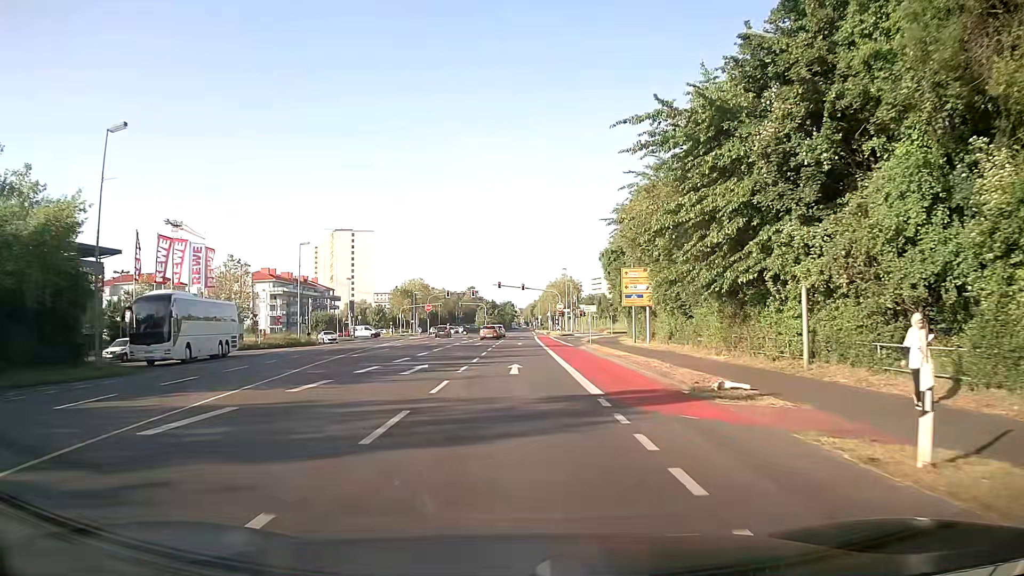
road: secondary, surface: asphalt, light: Day
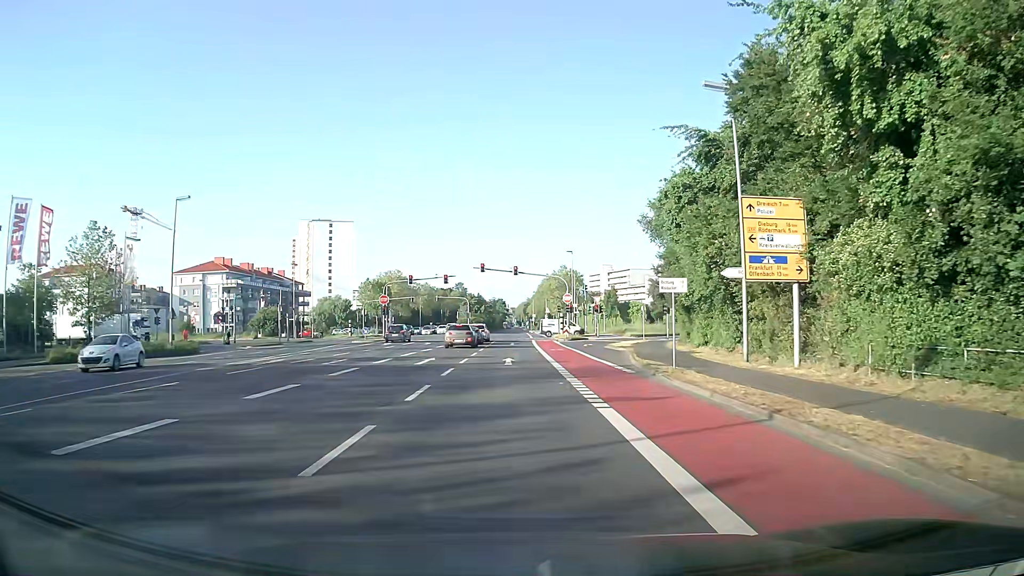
(0.0, +25.7) m; 0°
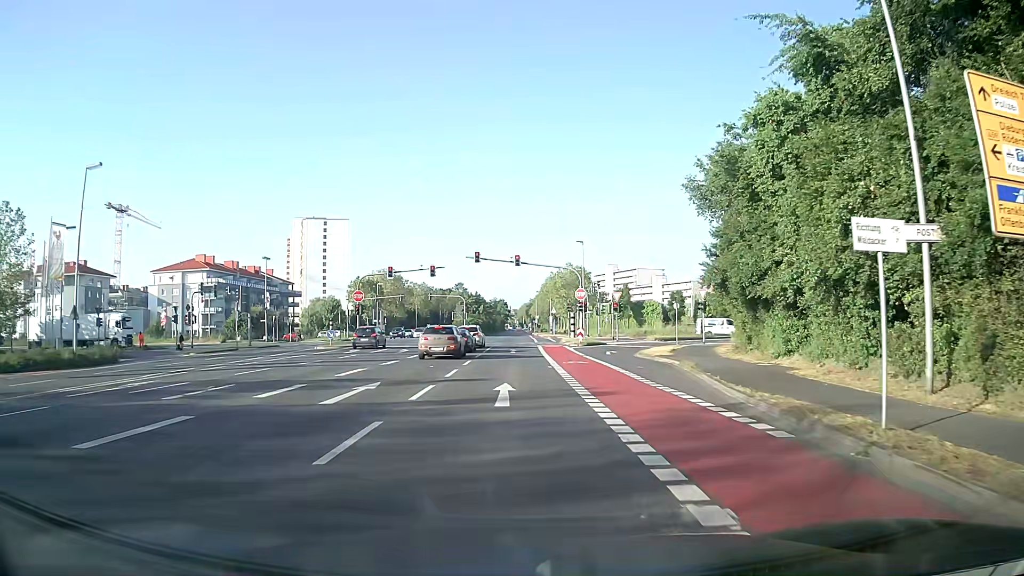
(0.0, +11.5) m; 0°
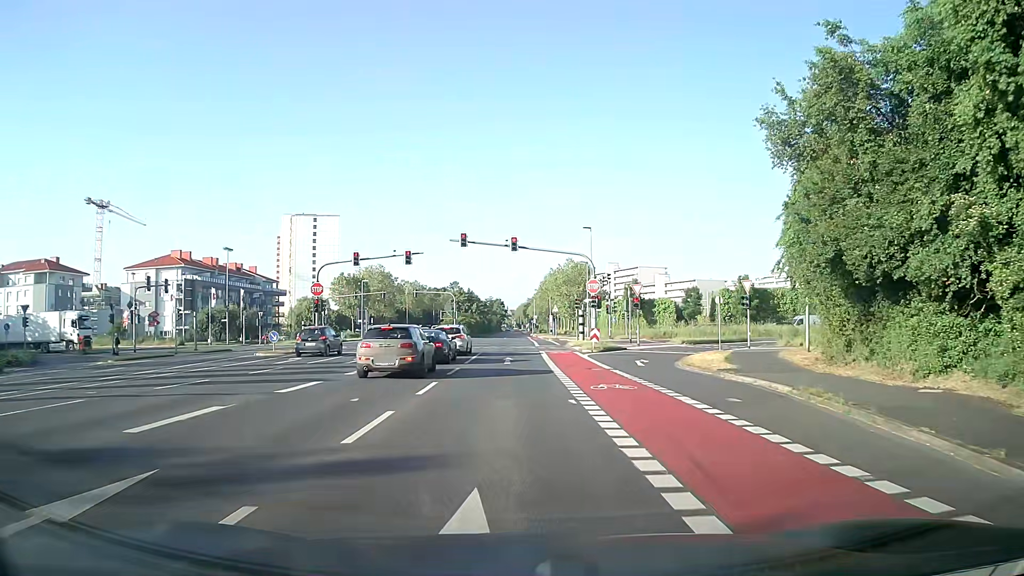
(0.0, +10.6) m; 0°
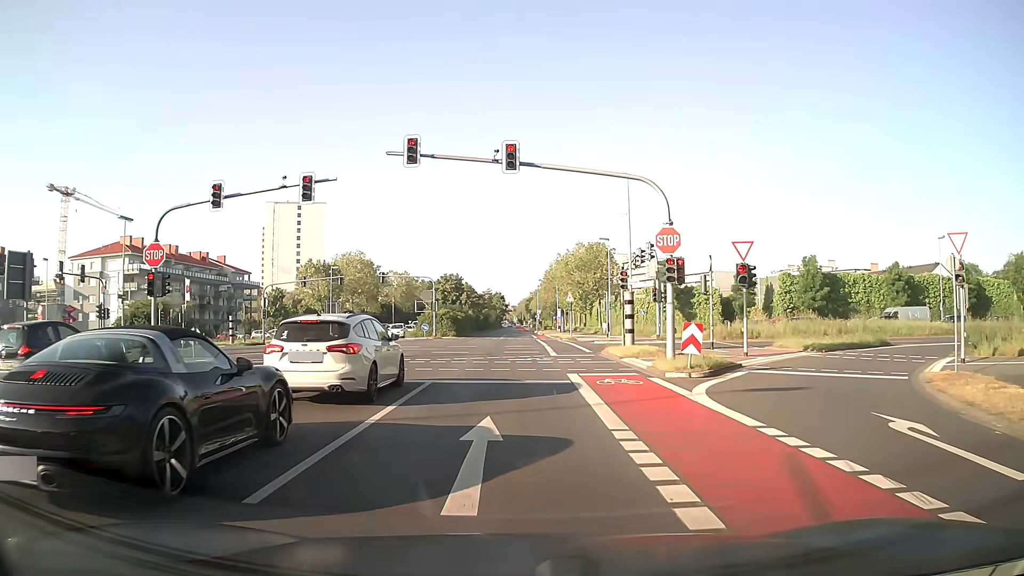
(+0.1, +20.7) m; 0°
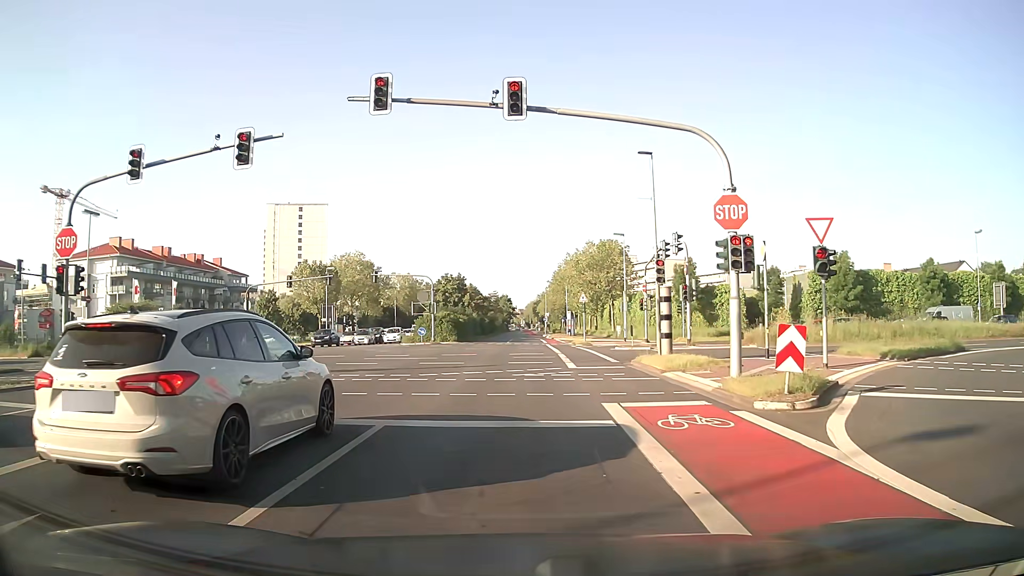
(0.0, +5.8) m; -1°
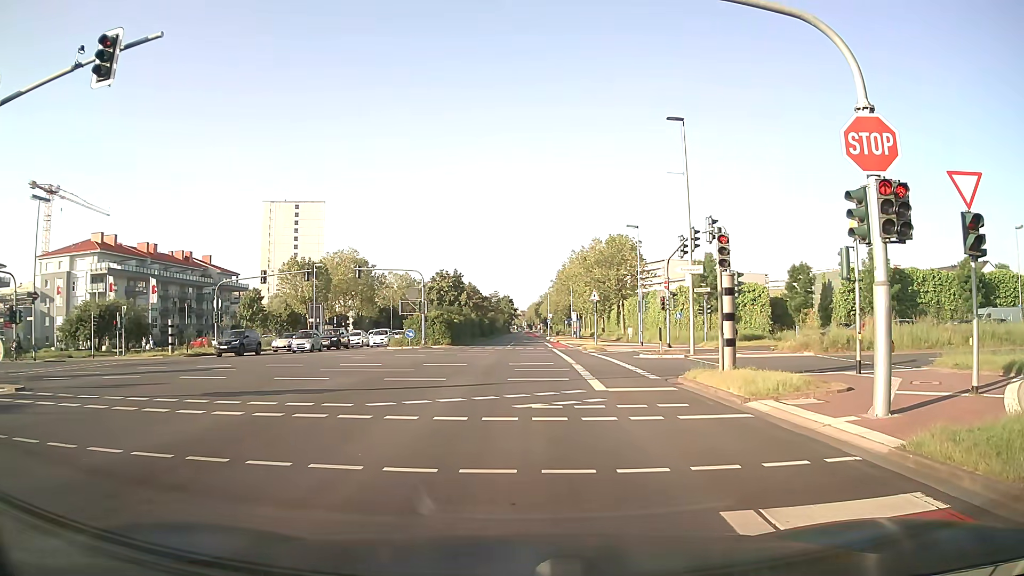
(0.0, +6.2) m; +1°
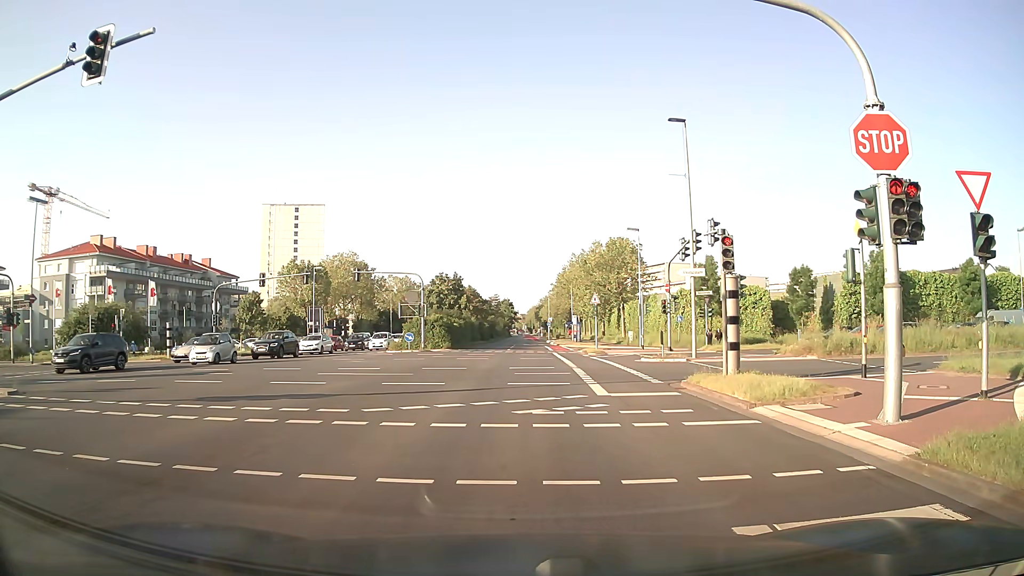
(0.0, +0.3) m; 0°
(0, +10) (0, +20) (0, +30) (0, +40) (0, +50) (0, +60) (0, +70) (0, +80) (0, +90) (0, +100) m
